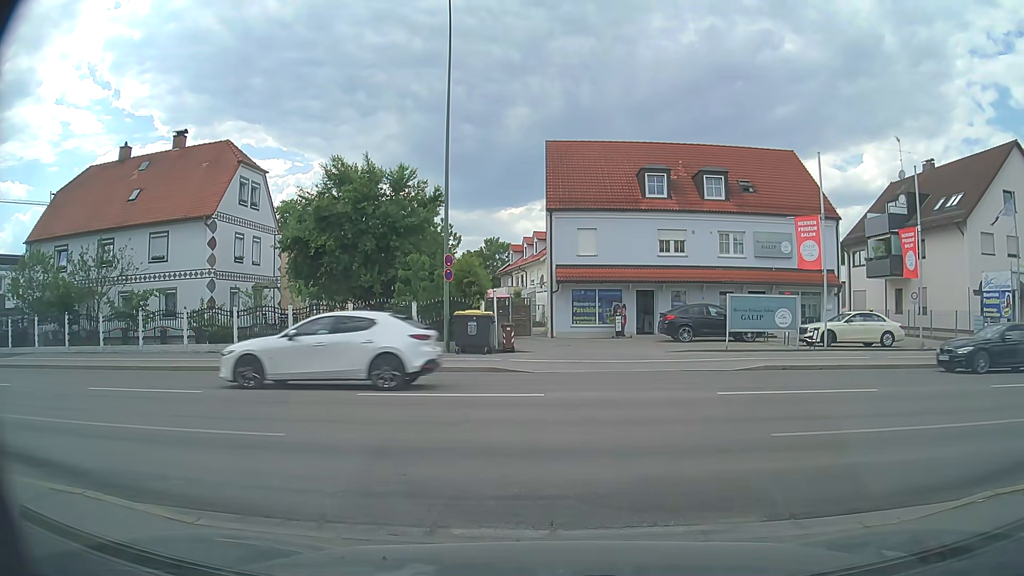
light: Day
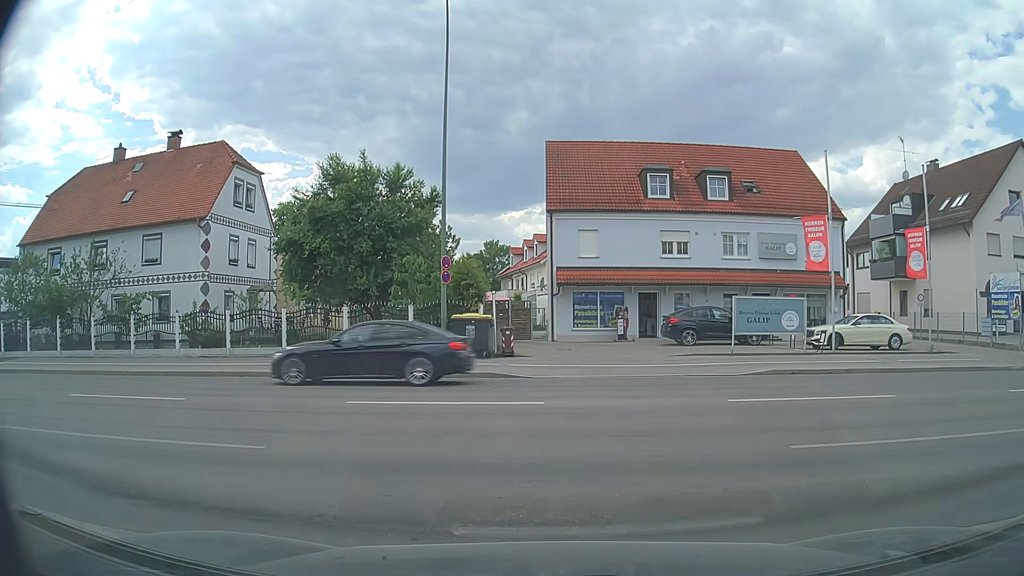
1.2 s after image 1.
(0.0, +0.7) m; 0°
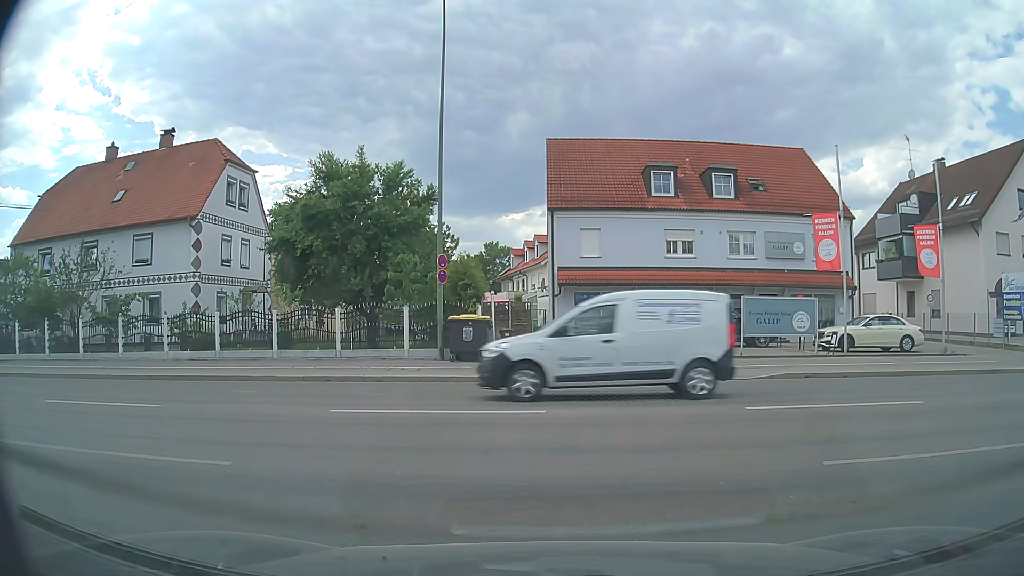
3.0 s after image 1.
(0.0, +0.9) m; 0°
